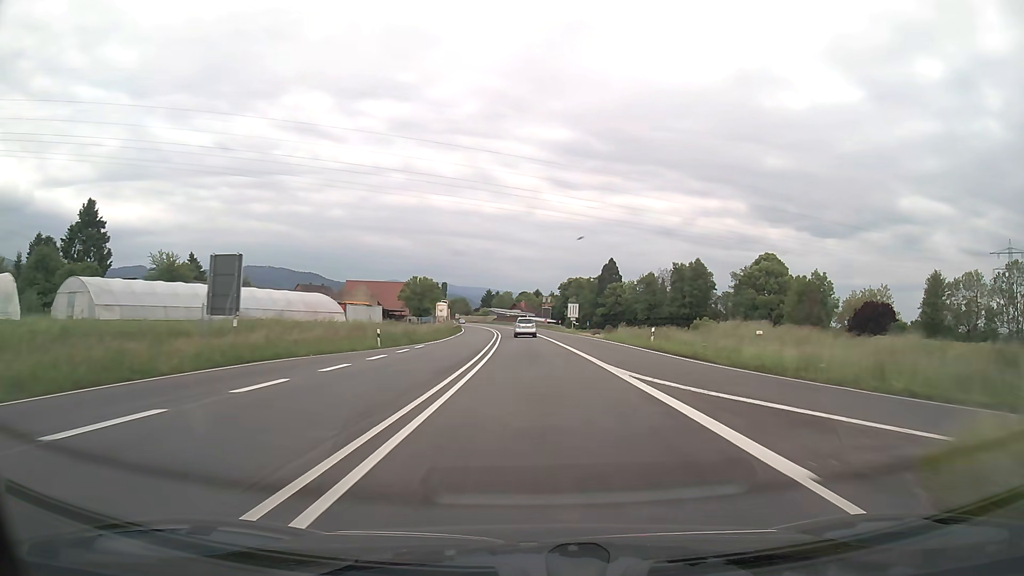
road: trunk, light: Day
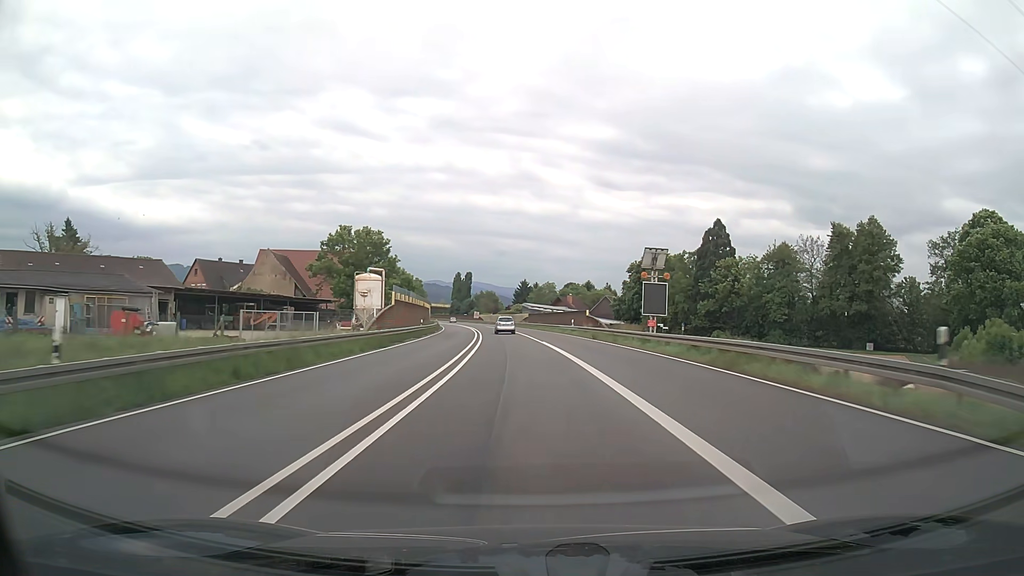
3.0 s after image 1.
(-1.6, +75.7) m; -4°
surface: asphalt
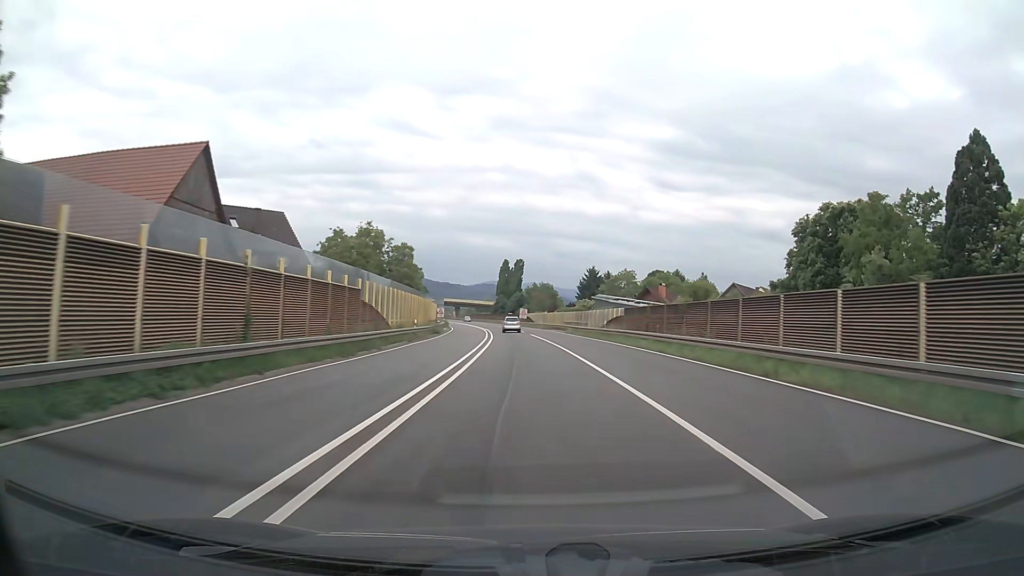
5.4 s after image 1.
(-2.7, +61.1) m; -5°
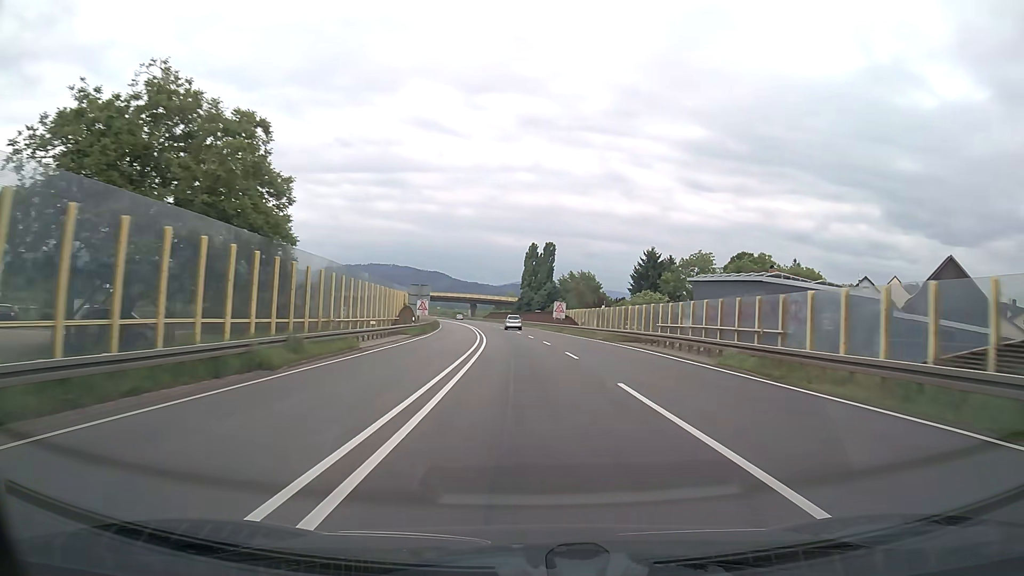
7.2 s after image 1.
(-1.2, +46.2) m; -3°
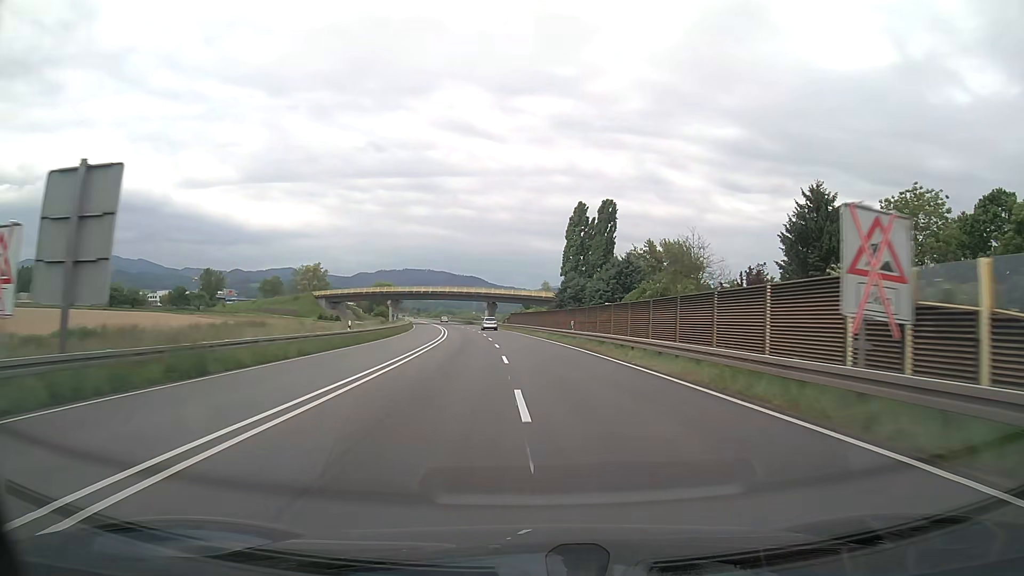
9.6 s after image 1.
(-1.3, +61.9) m; -3°
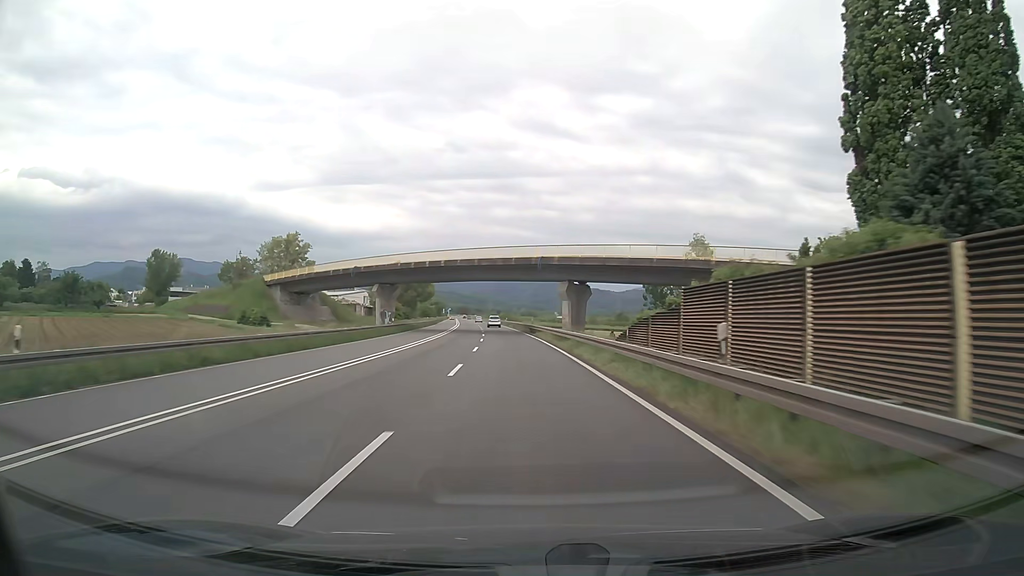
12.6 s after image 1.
(-4.5, +77.1) m; -7°
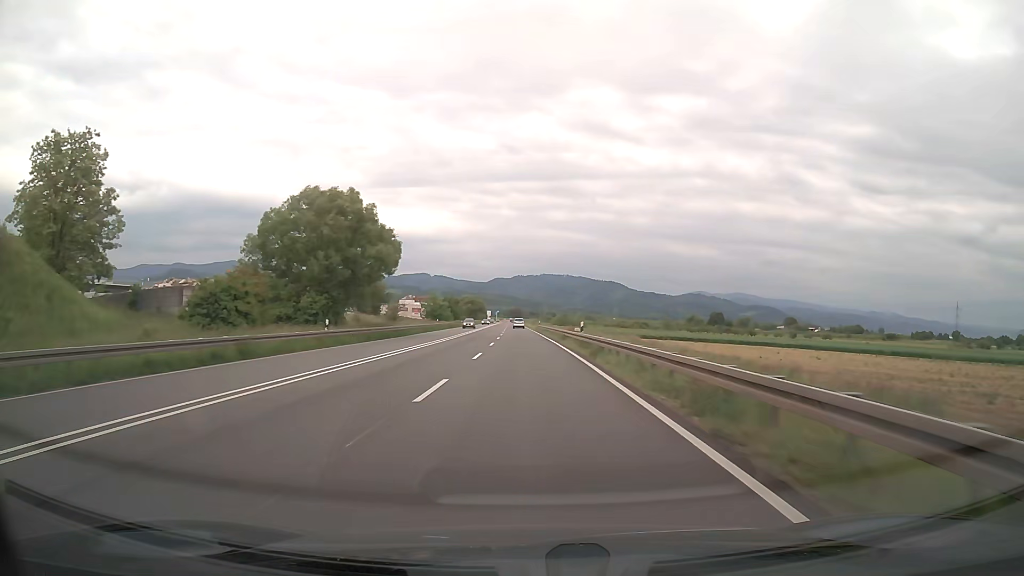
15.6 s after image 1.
(-3.8, +77.3) m; -5°
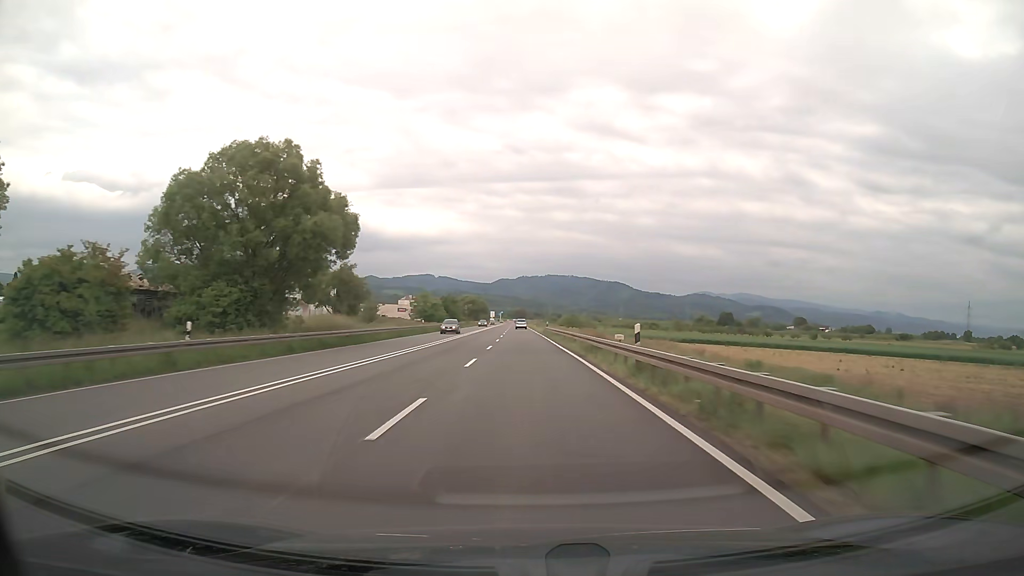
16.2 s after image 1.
(0.0, +15.5) m; 0°
(0, +10) (0, +20) (0, +30) (0, +40) (0, +50) (-1, +60) (-1, +70) (-1, +80) (-1, +90) (-1, +100) m
